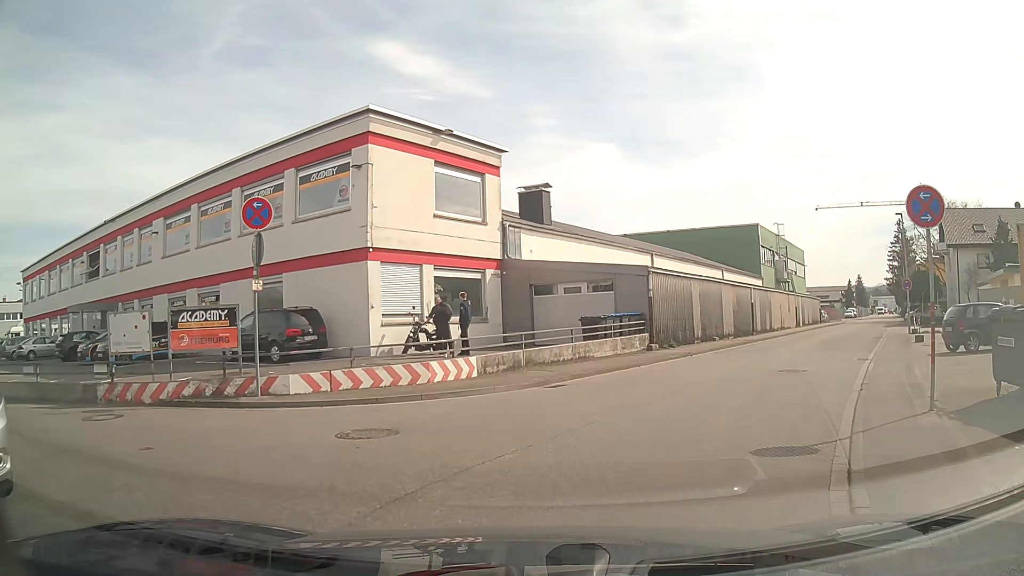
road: unclassified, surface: asphalt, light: Day
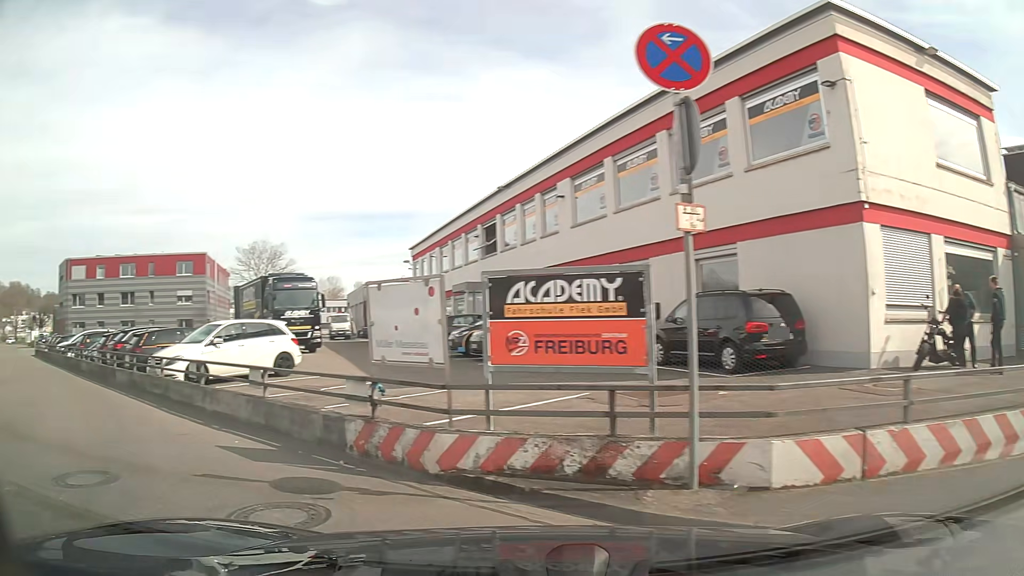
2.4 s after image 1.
(-1.5, +7.0) m; -39°
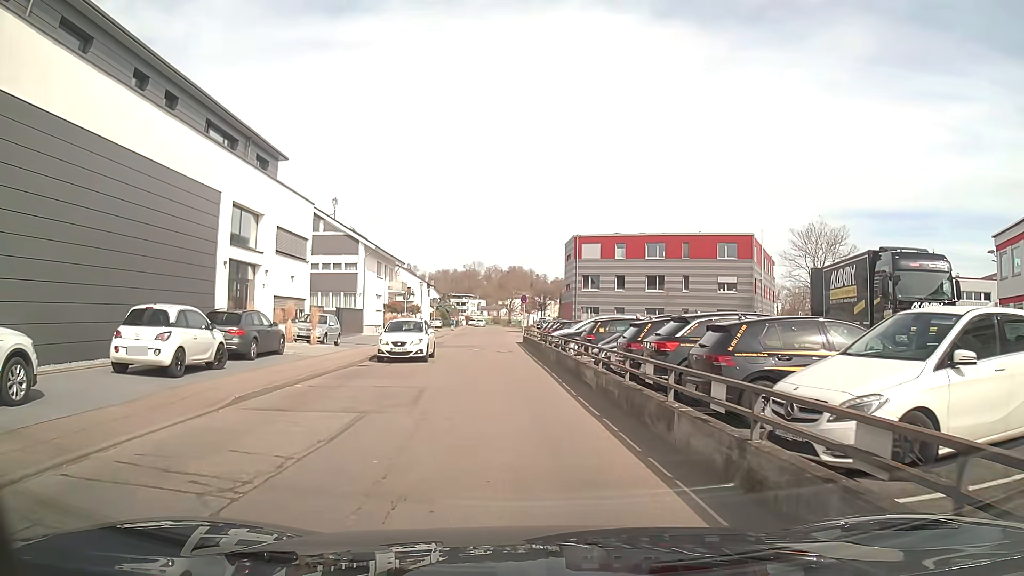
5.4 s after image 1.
(-5.3, +9.4) m; -43°
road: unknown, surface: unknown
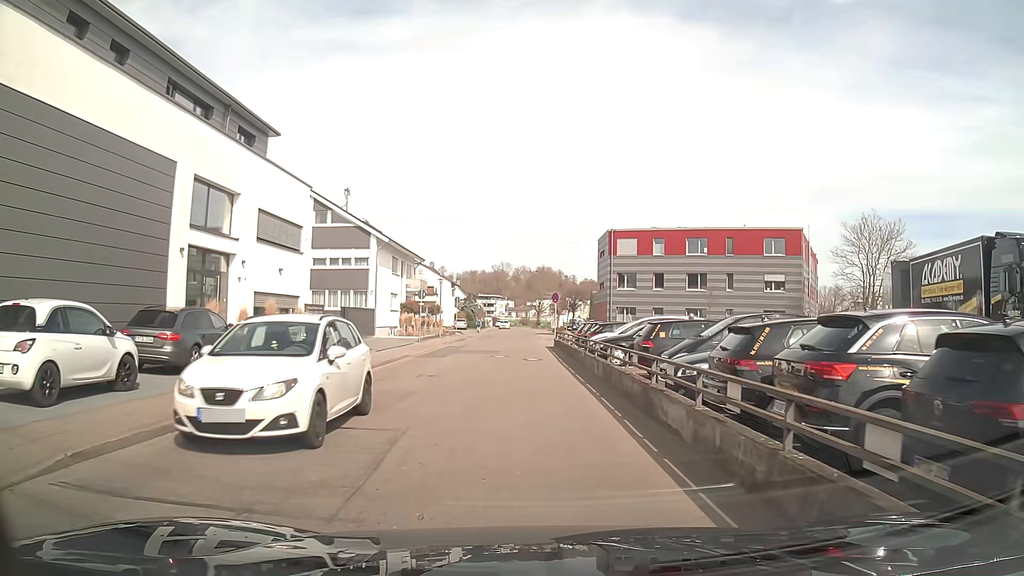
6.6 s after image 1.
(-0.1, +5.4) m; -3°
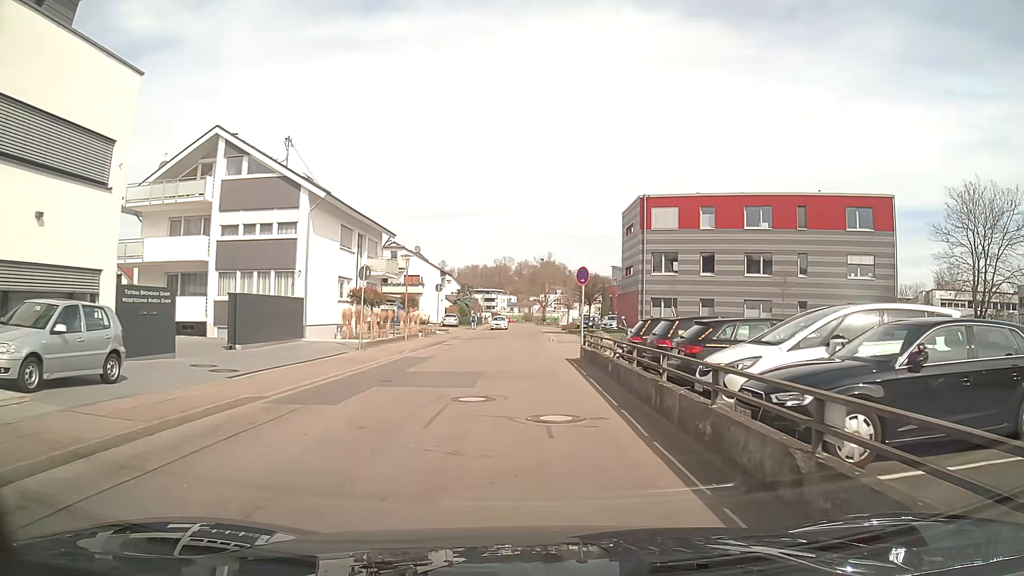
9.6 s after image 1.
(+0.1, +15.6) m; +1°
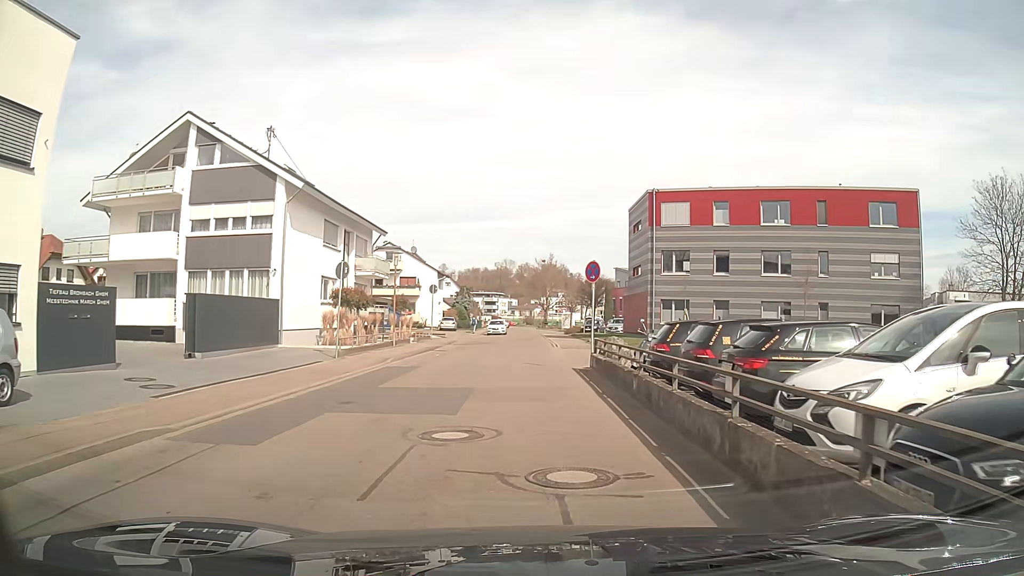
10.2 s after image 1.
(0.0, +3.2) m; 0°
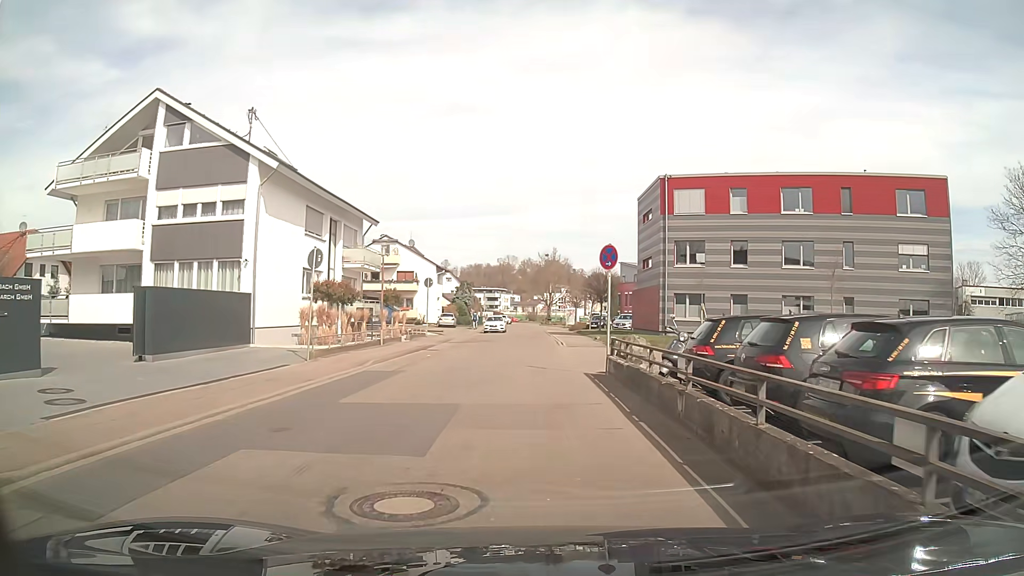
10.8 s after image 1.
(0.0, +3.1) m; 0°
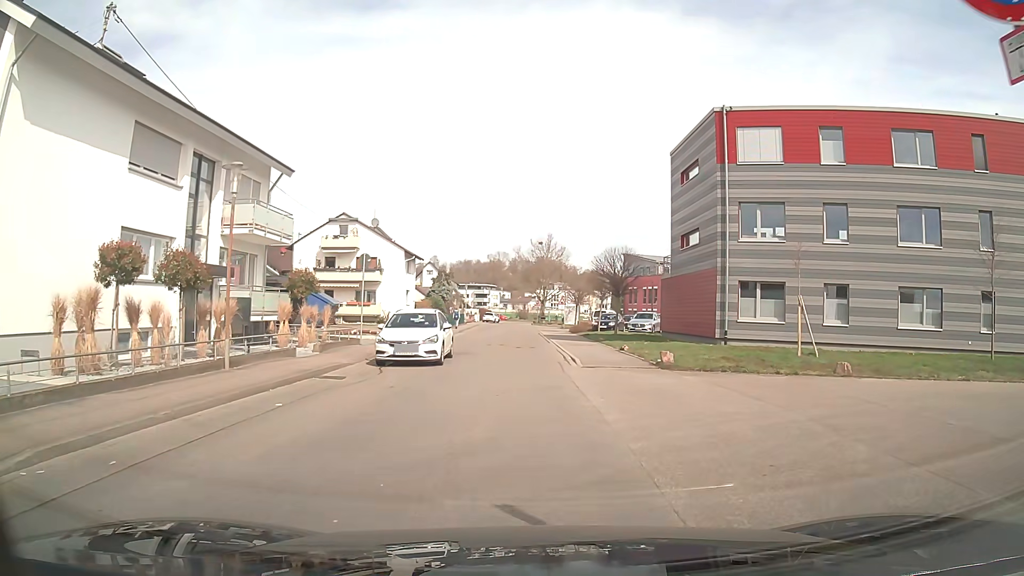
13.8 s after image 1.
(0.0, +13.8) m; 0°
